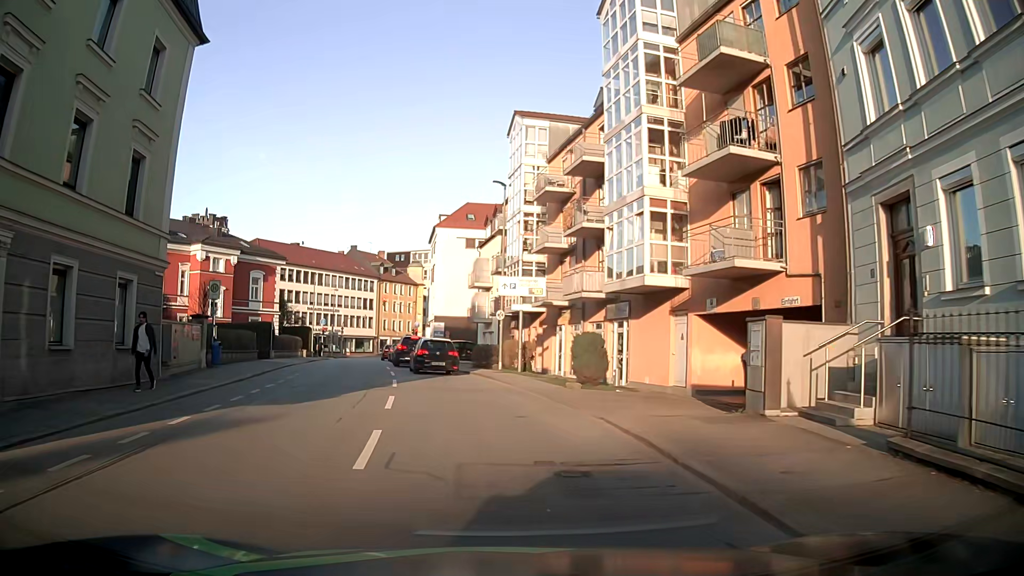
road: tertiary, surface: asphalt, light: Day
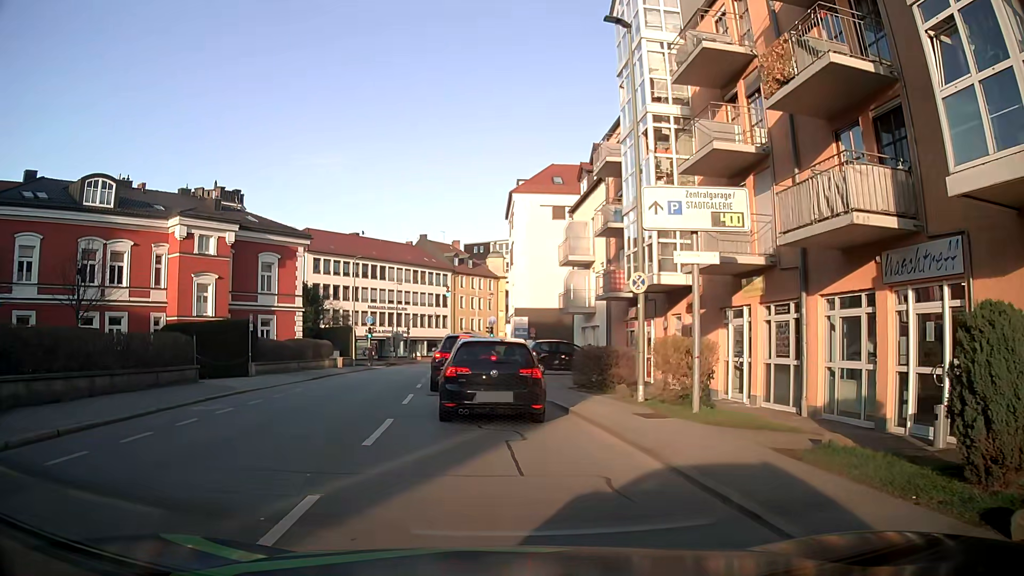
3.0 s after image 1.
(-0.9, +15.5) m; -10°
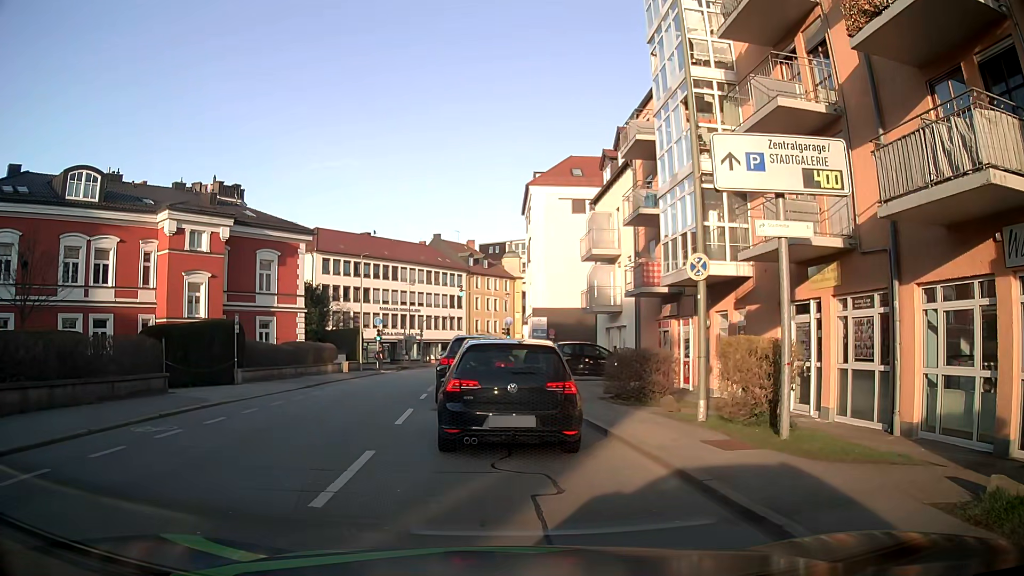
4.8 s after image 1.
(+0.1, +3.0) m; +2°
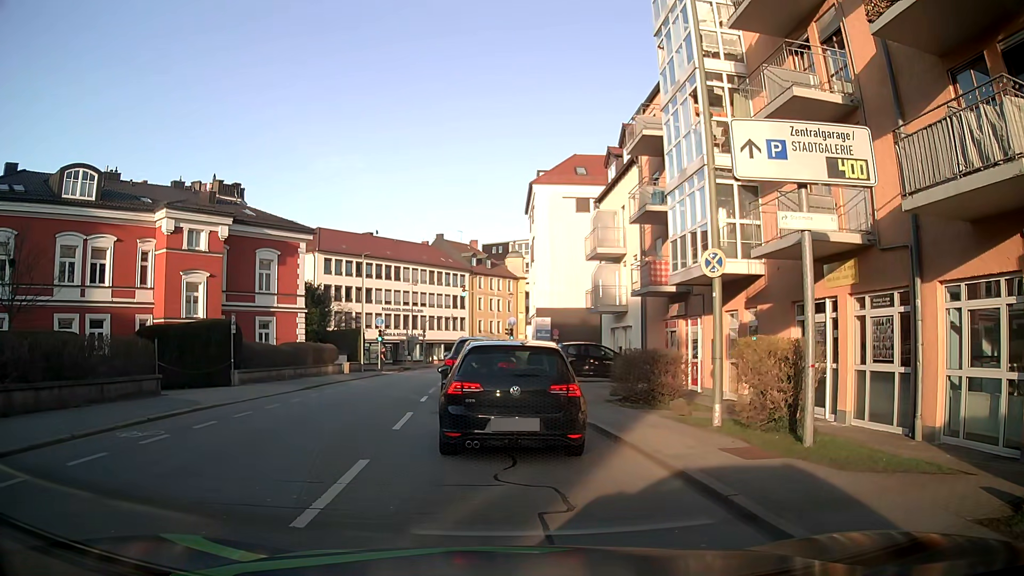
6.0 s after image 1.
(0.0, +0.6) m; 0°
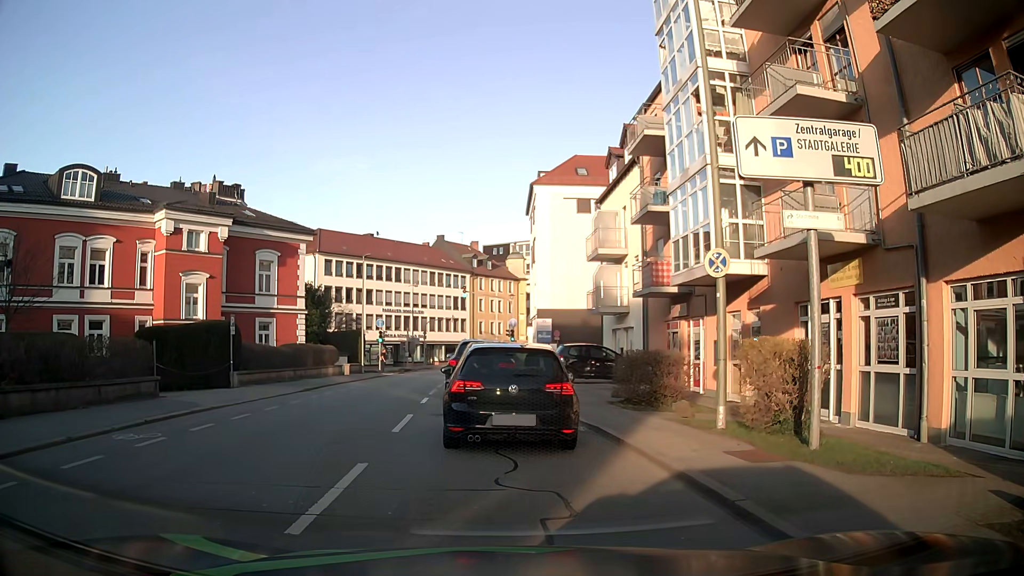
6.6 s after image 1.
(0.0, +0.1) m; 0°
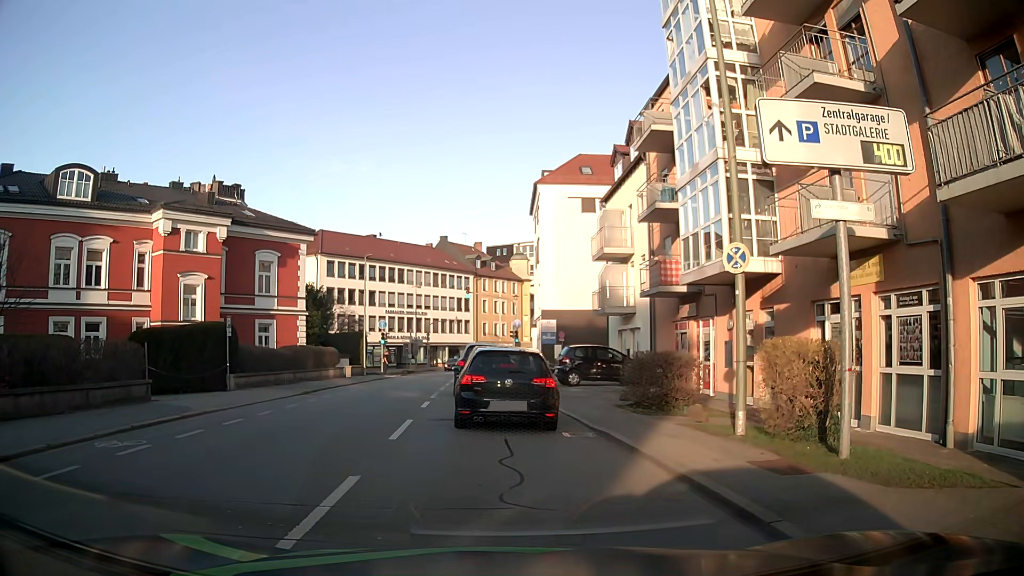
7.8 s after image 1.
(0.0, +0.7) m; 0°
